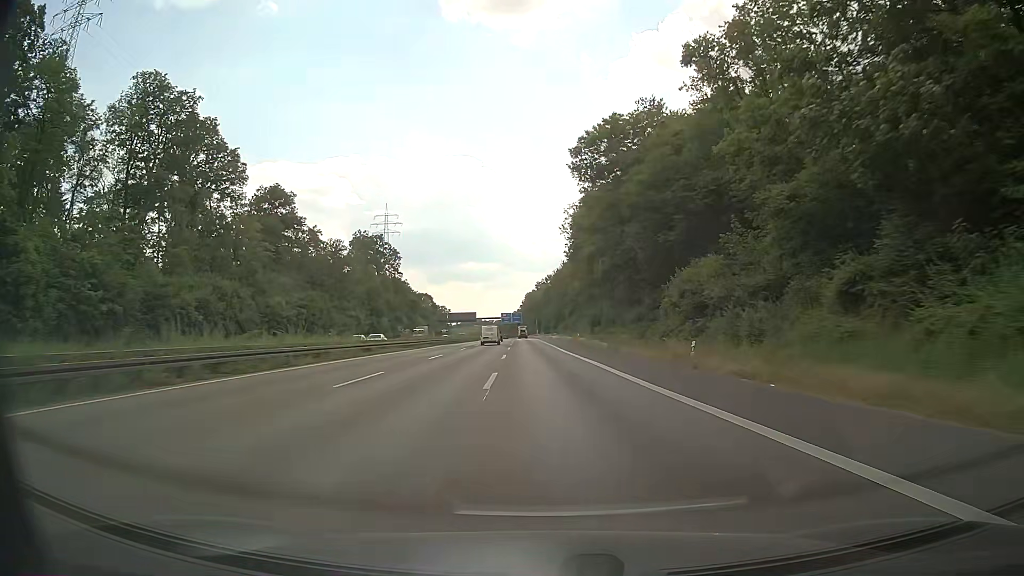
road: motorway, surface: asphalt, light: Day
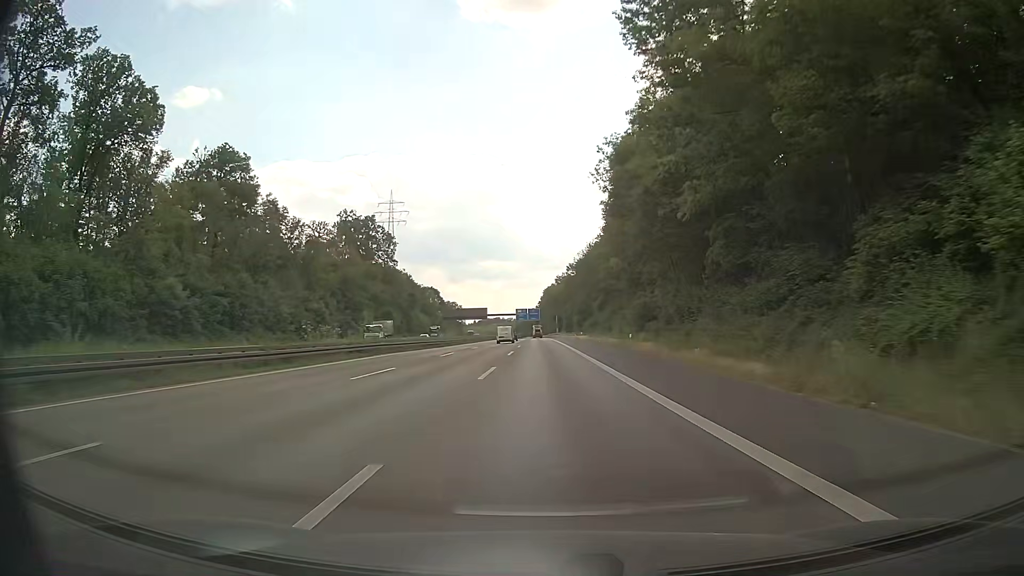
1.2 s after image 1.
(-0.3, +33.3) m; -1°
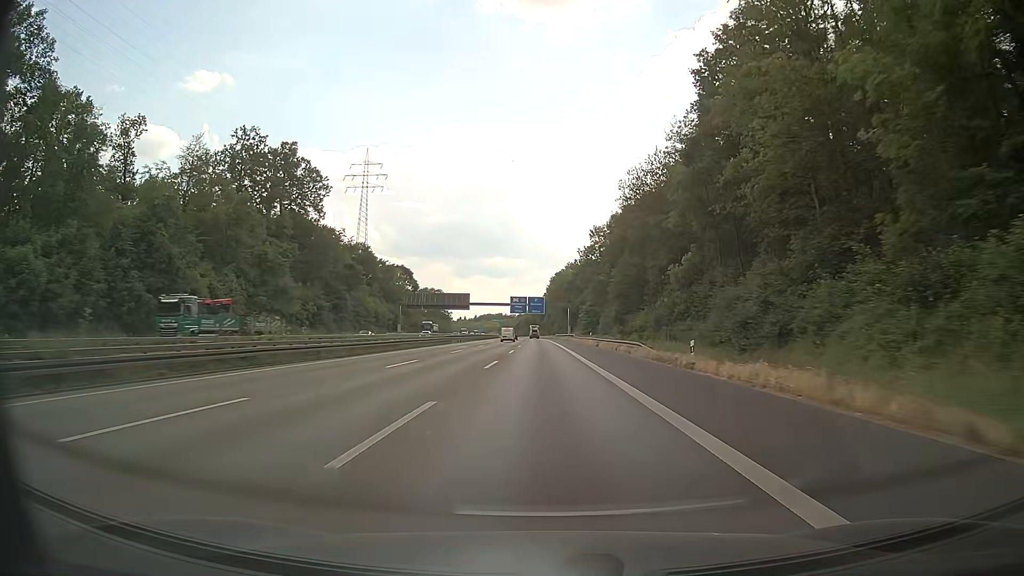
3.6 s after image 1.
(-0.6, +66.6) m; -1°
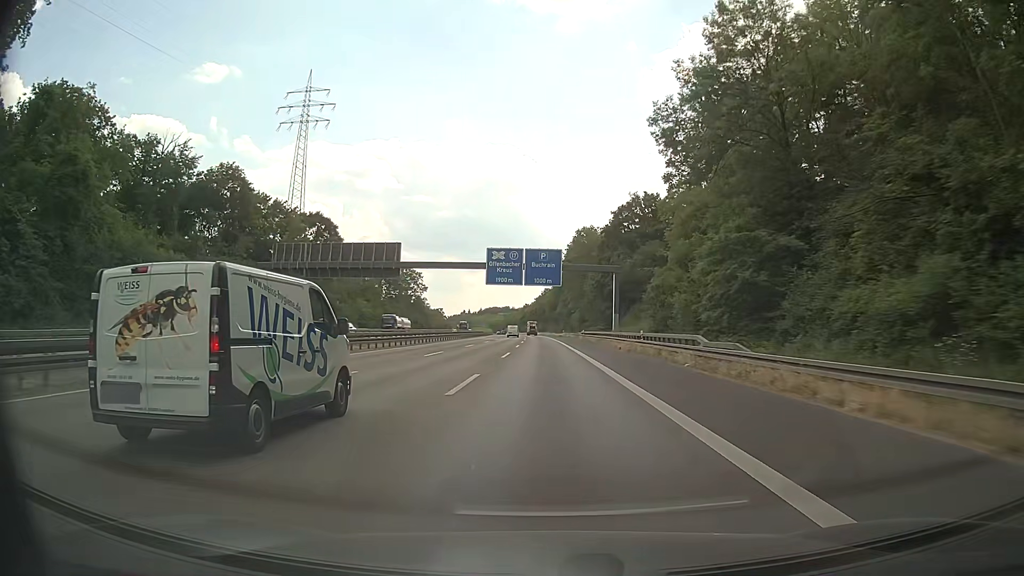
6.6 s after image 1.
(-0.1, +83.4) m; -1°
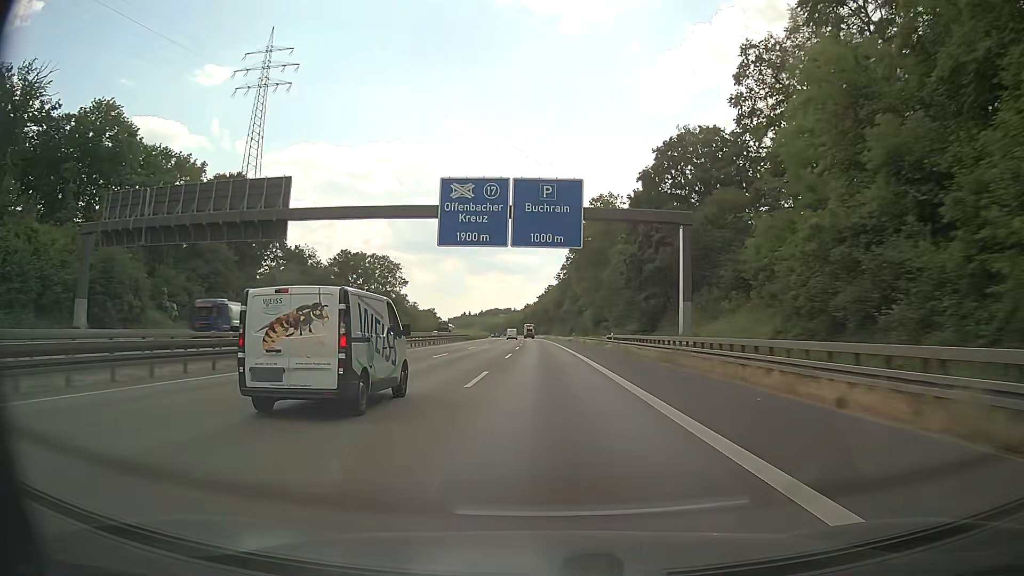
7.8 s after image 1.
(0.0, +33.3) m; 0°
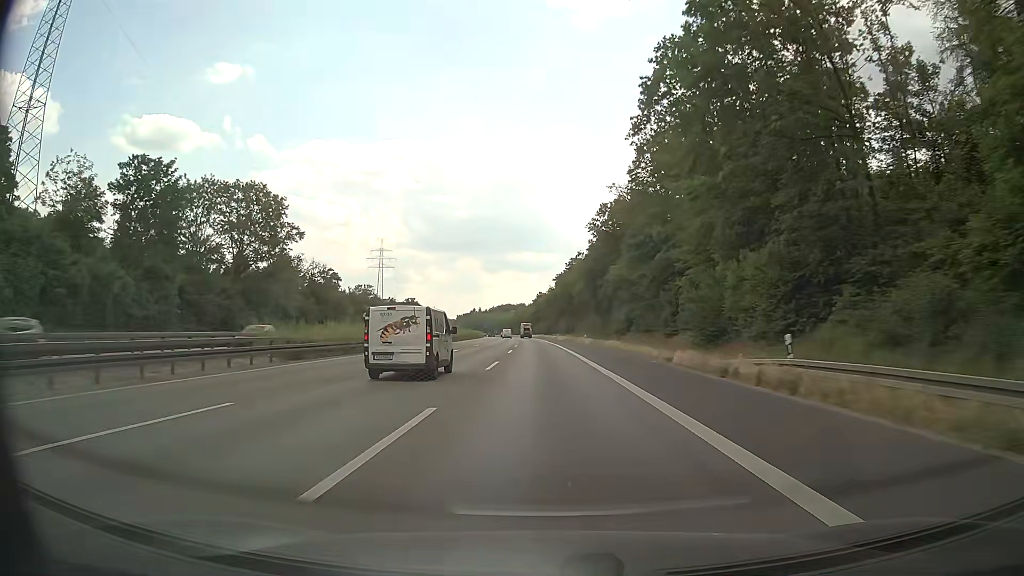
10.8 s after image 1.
(-0.5, +83.3) m; -1°
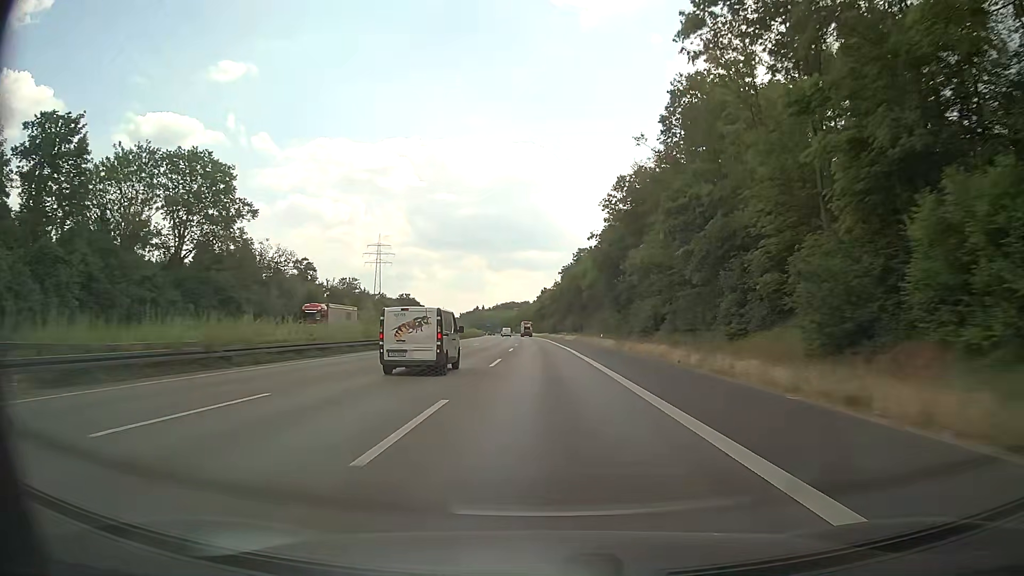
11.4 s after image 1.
(-0.1, +16.7) m; 0°
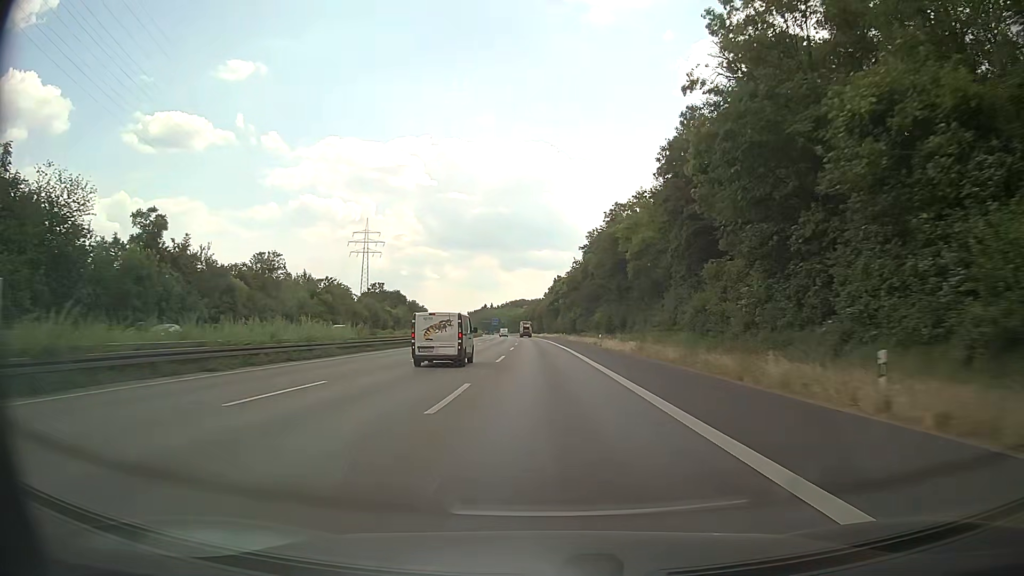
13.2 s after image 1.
(-0.5, +50.0) m; -1°
(0, +10) (0, +20) (0, +30) (0, +40) (0, +50) (-1, +60) (-1, +70) (-1, +80) (-1, +90) (-2, +100) m
